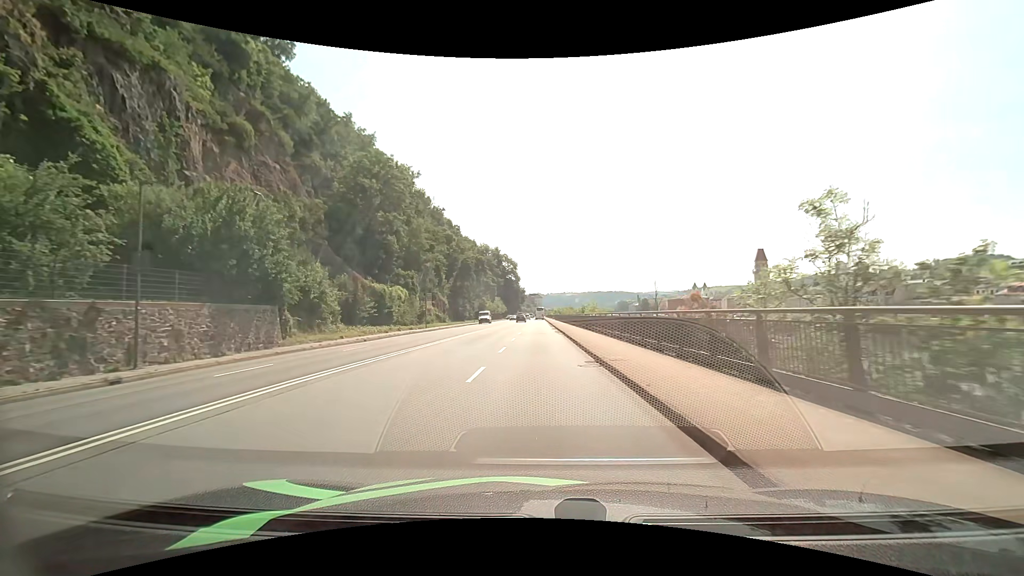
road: primary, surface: asphalt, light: Day
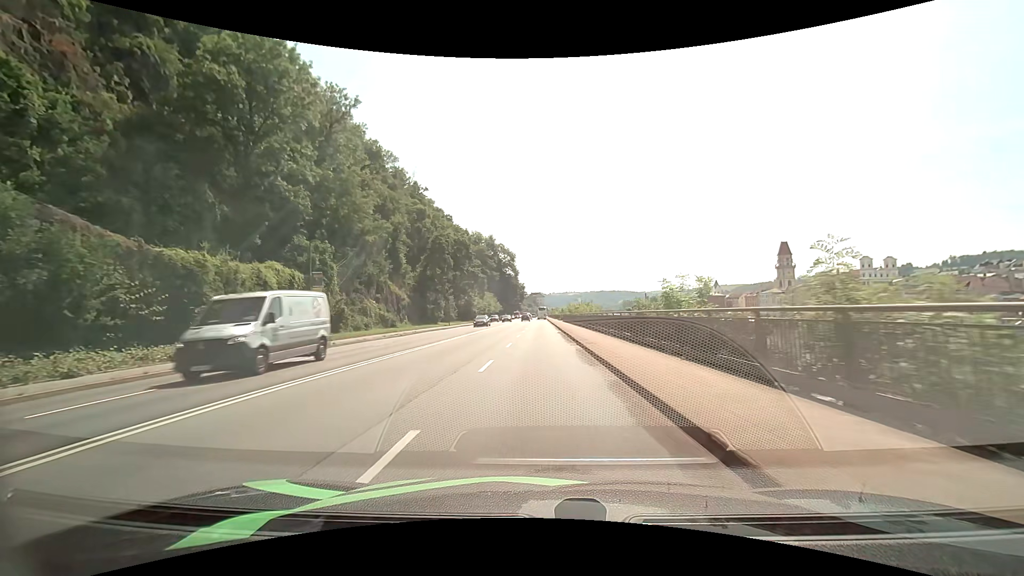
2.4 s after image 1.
(+0.1, +32.3) m; 0°
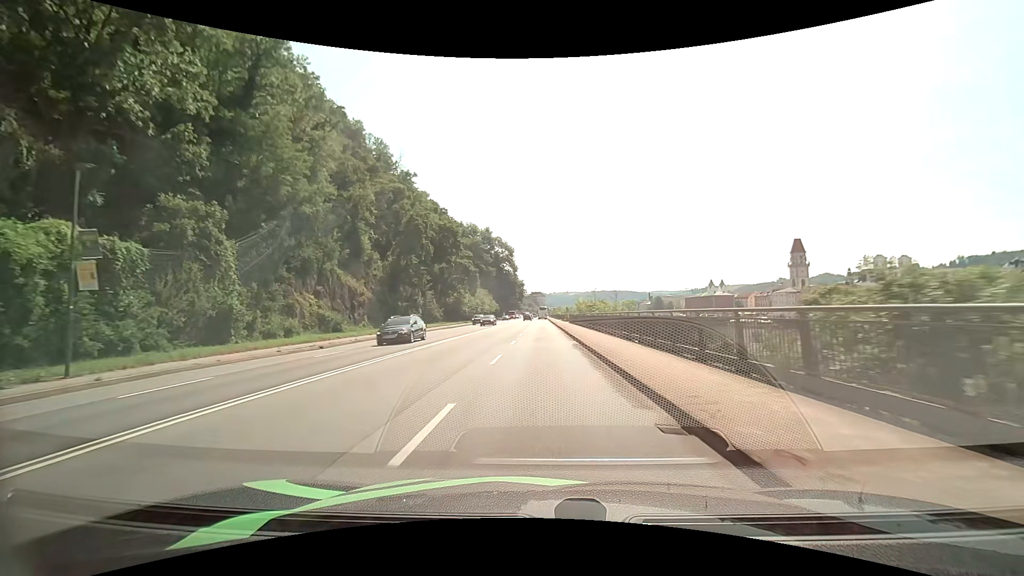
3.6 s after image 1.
(0.0, +16.2) m; 0°
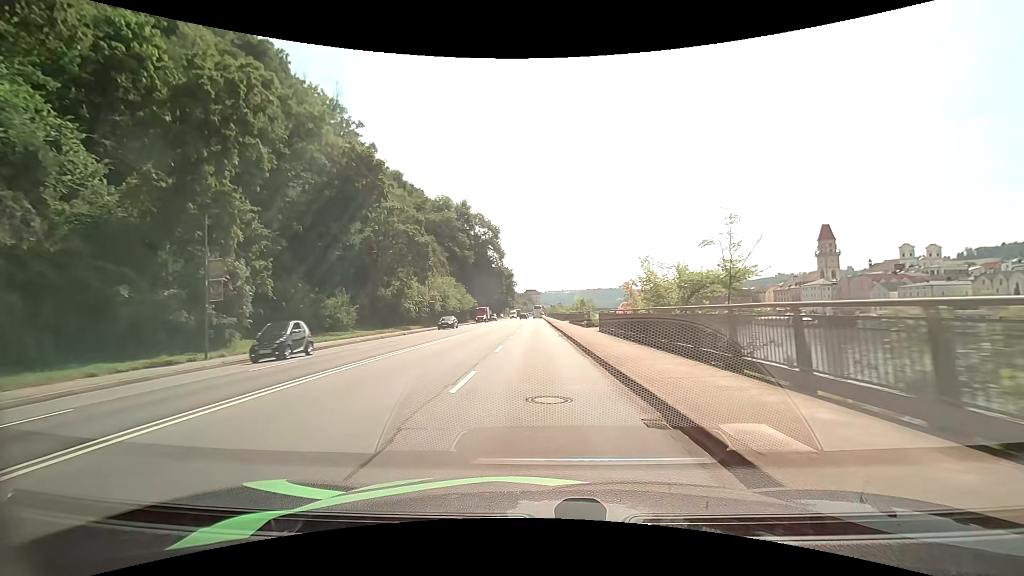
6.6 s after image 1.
(+0.4, +39.9) m; +1°
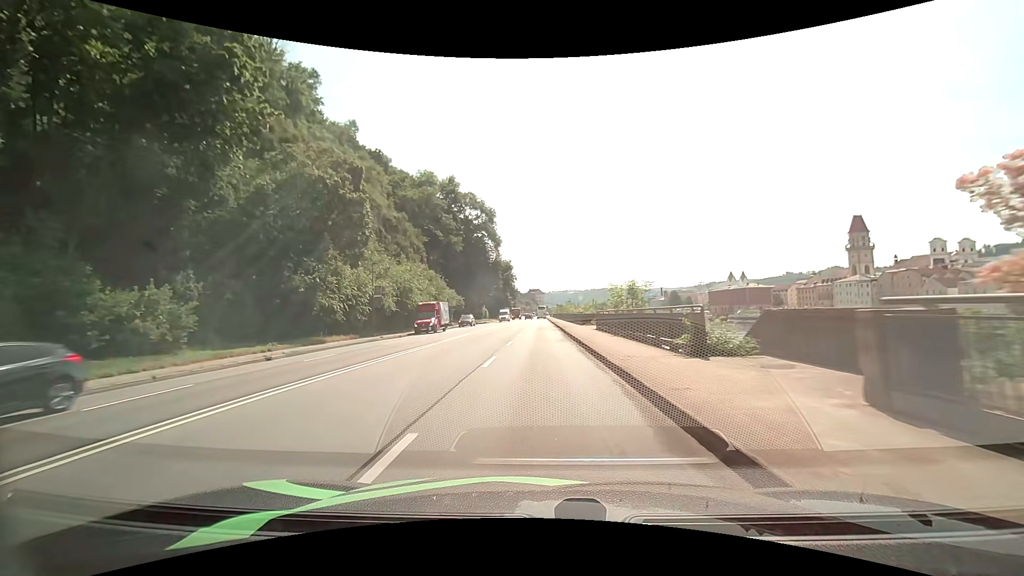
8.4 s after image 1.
(-0.1, +23.9) m; 0°
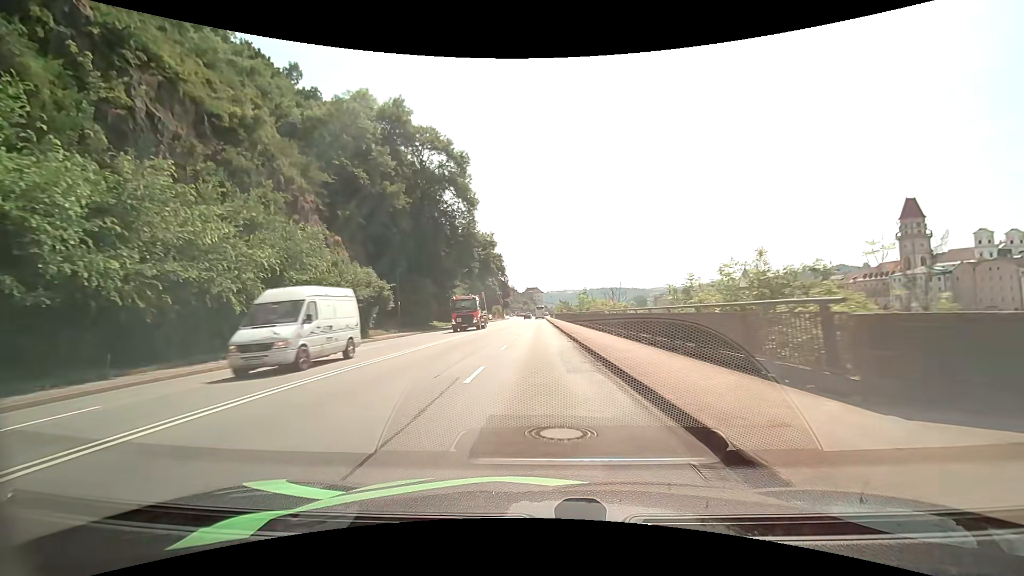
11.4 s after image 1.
(+0.1, +38.8) m; 0°
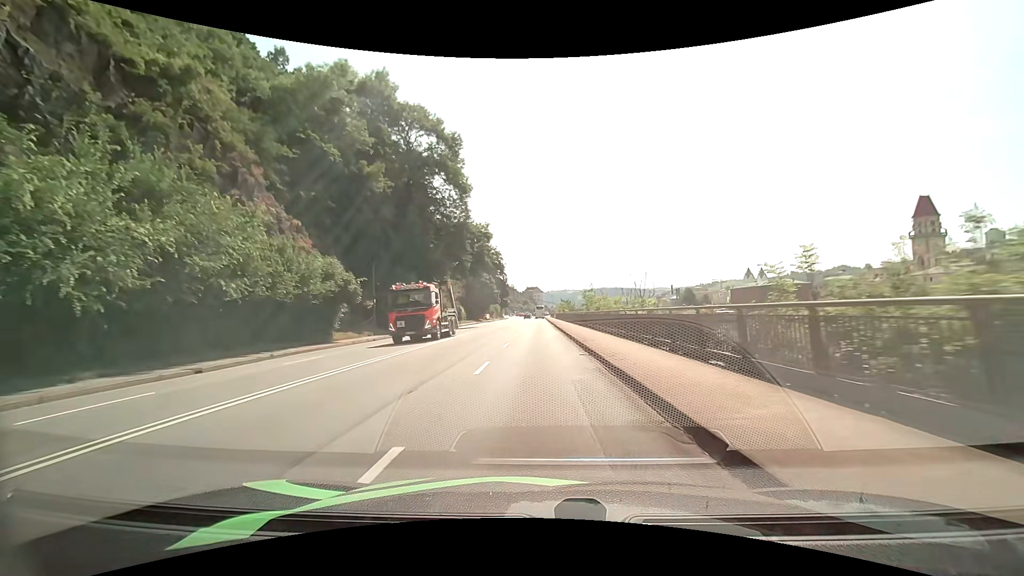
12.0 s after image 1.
(0.0, +7.6) m; 0°
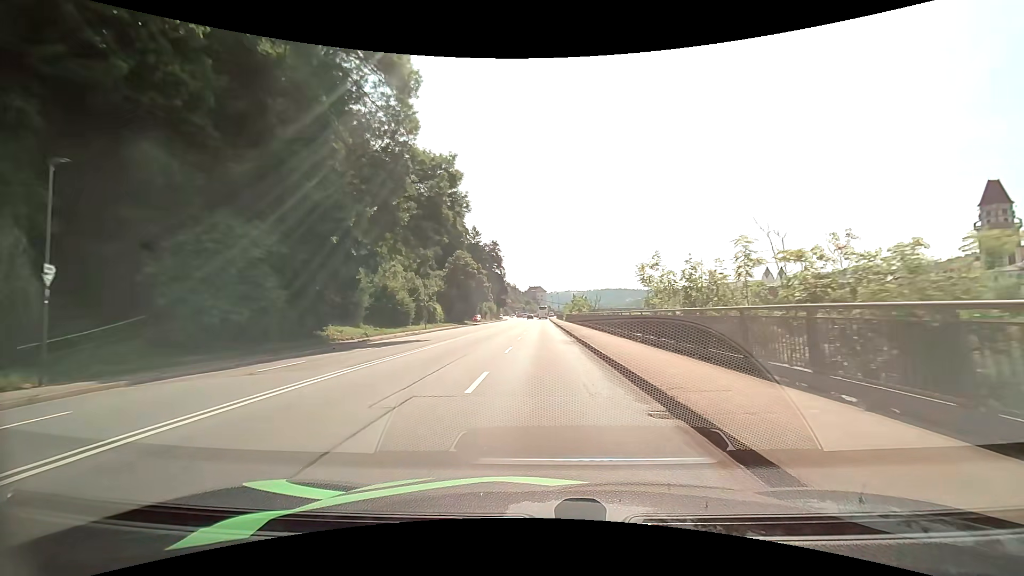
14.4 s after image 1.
(-0.1, +29.4) m; 0°
(0, +10) (0, +20) (0, +30) (0, +40) (+1, +50) (+1, +60) (+1, +70) (+1, +80) (+1, +90) (+1, +100) m
